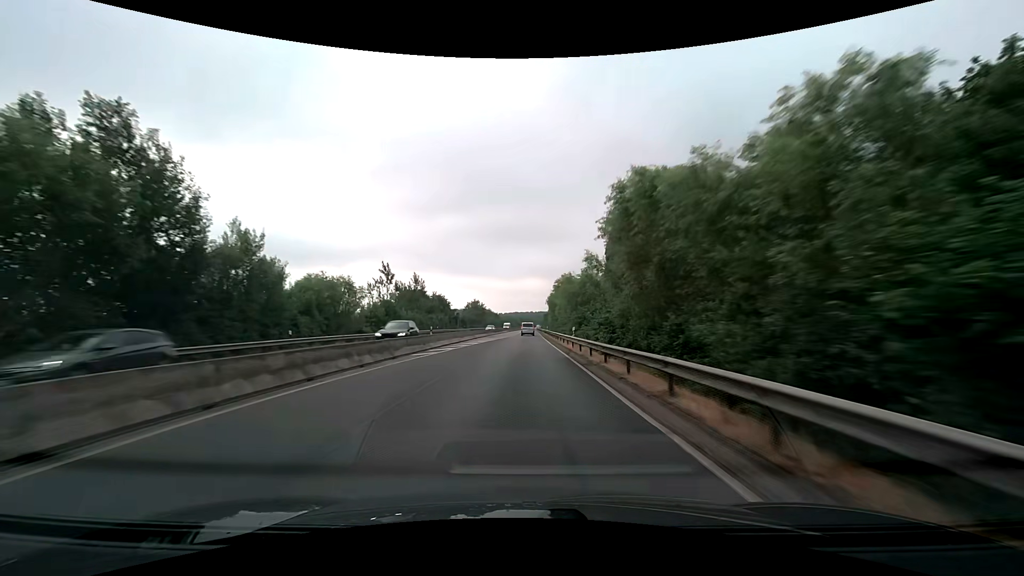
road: trunk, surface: asphalt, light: Day
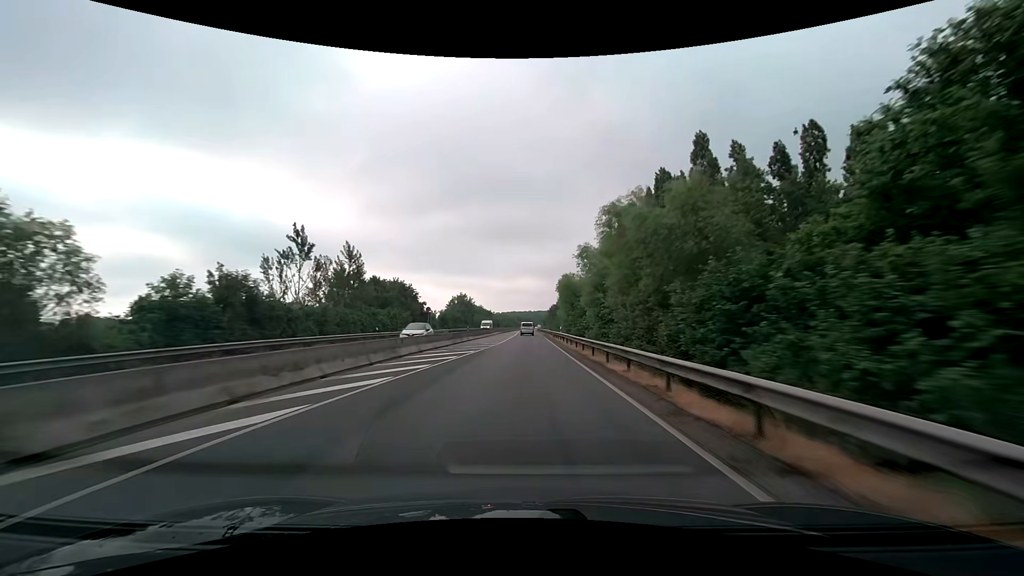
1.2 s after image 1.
(+0.1, +31.7) m; 0°
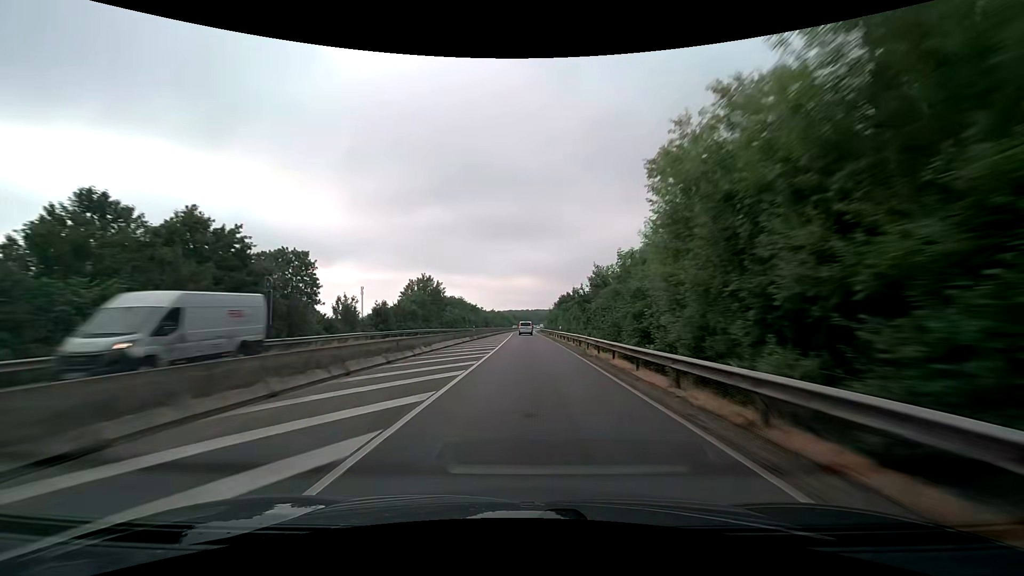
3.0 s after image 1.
(+0.1, +47.5) m; 0°
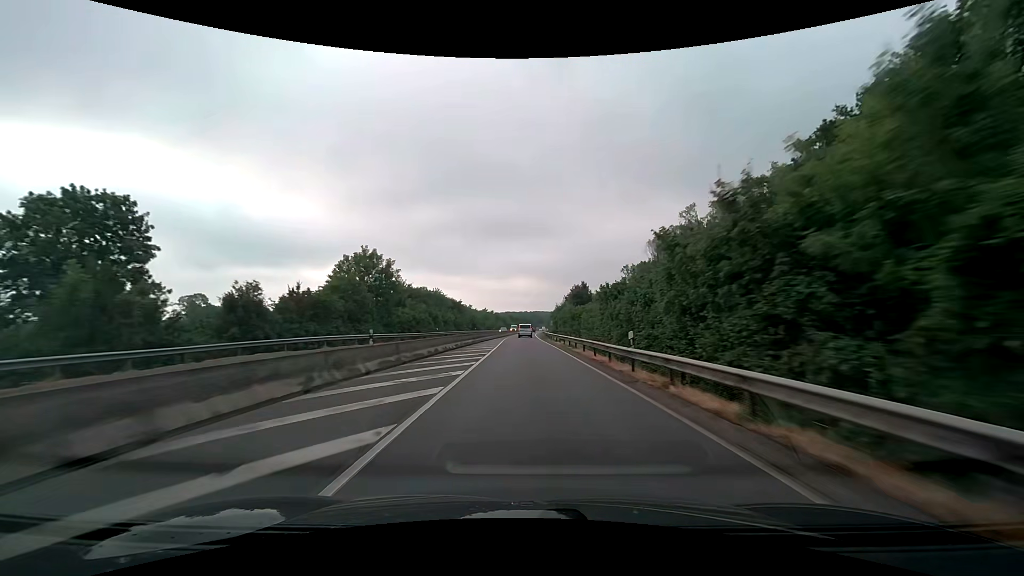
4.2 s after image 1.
(+0.1, +31.7) m; 0°
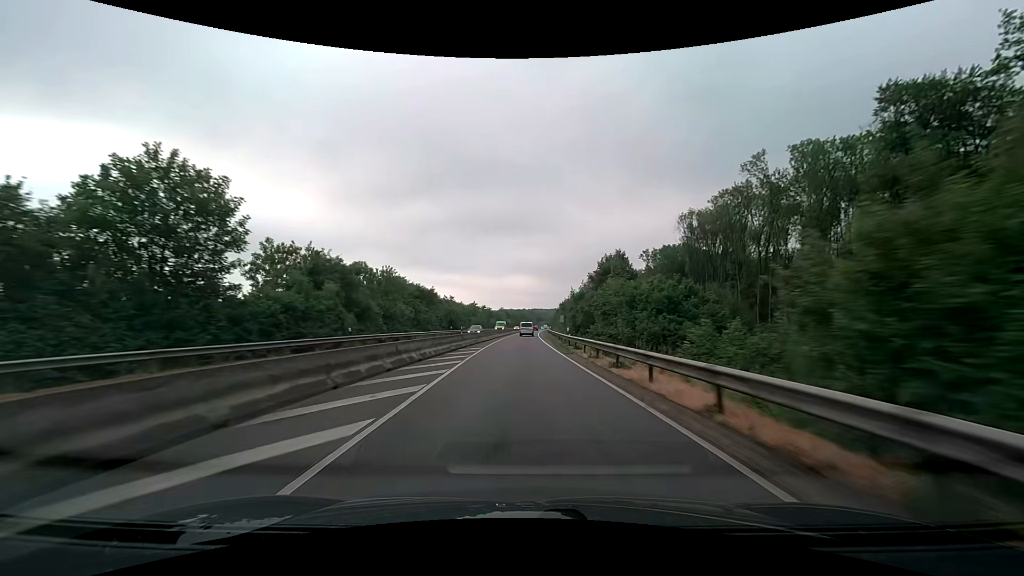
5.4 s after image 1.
(0.0, +31.7) m; 0°
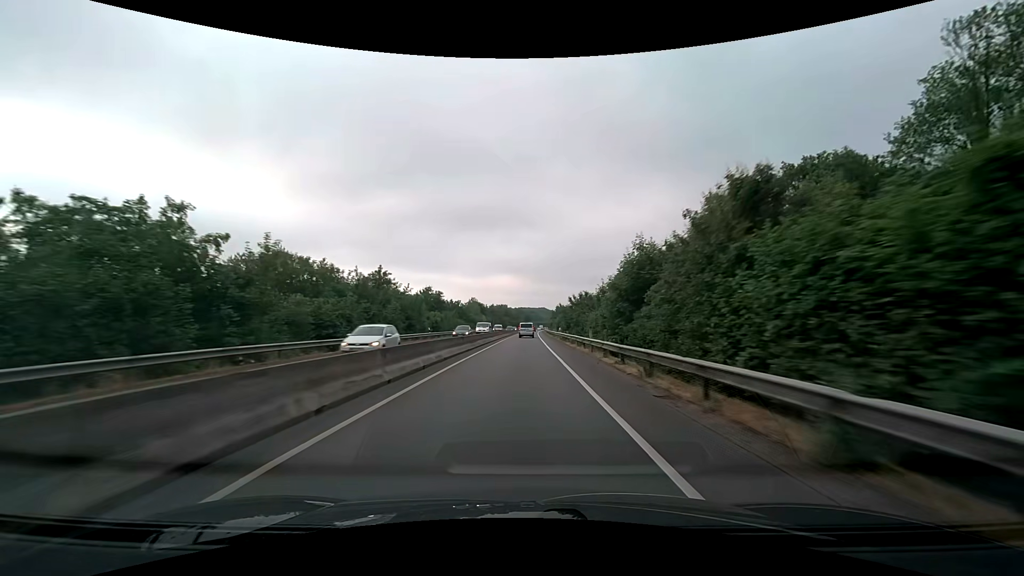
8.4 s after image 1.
(+0.7, +79.3) m; +1°
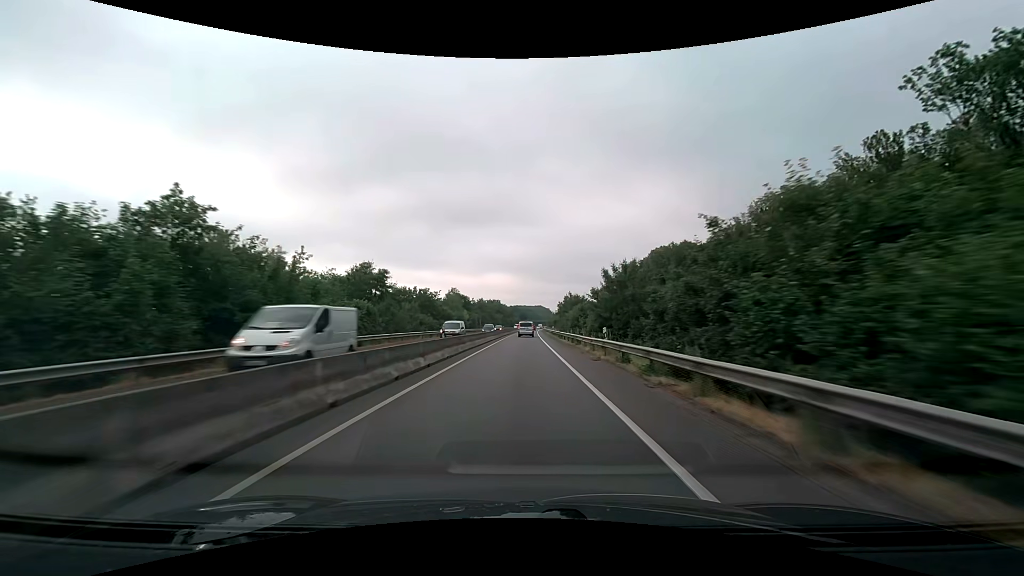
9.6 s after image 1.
(+0.1, +31.7) m; 0°
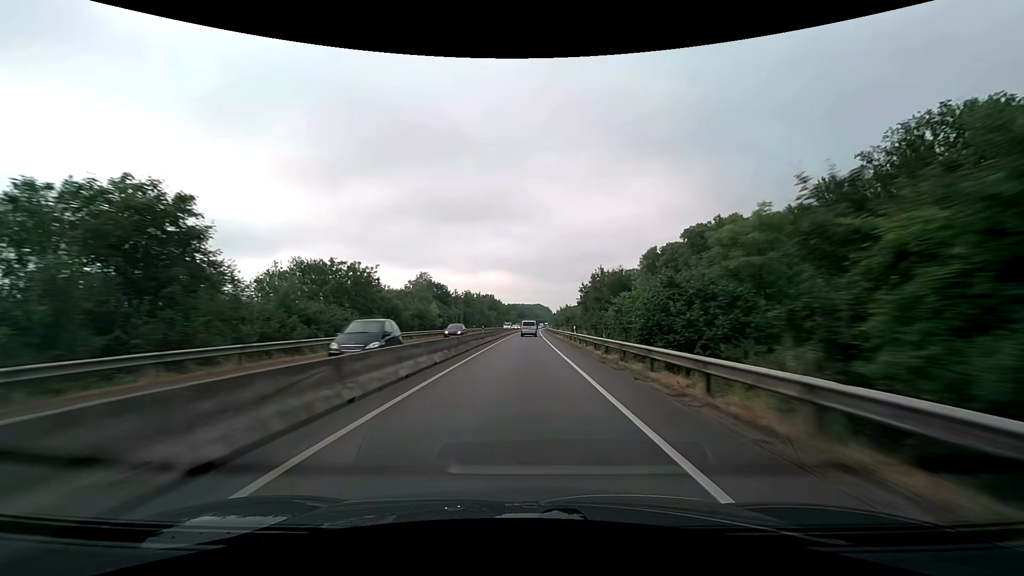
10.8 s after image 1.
(+0.1, +31.7) m; 0°
(0, +10) (0, +20) (0, +30) (0, +40) (0, +50) (+1, +60) (+1, +70) (+1, +80) (+1, +90) (+2, +100) m
